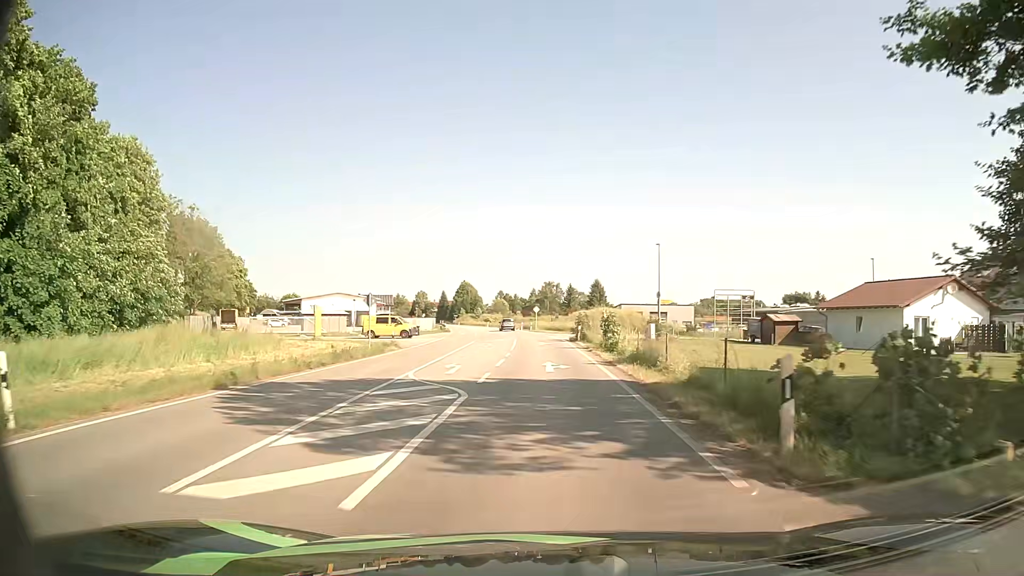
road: primary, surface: asphalt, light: Day
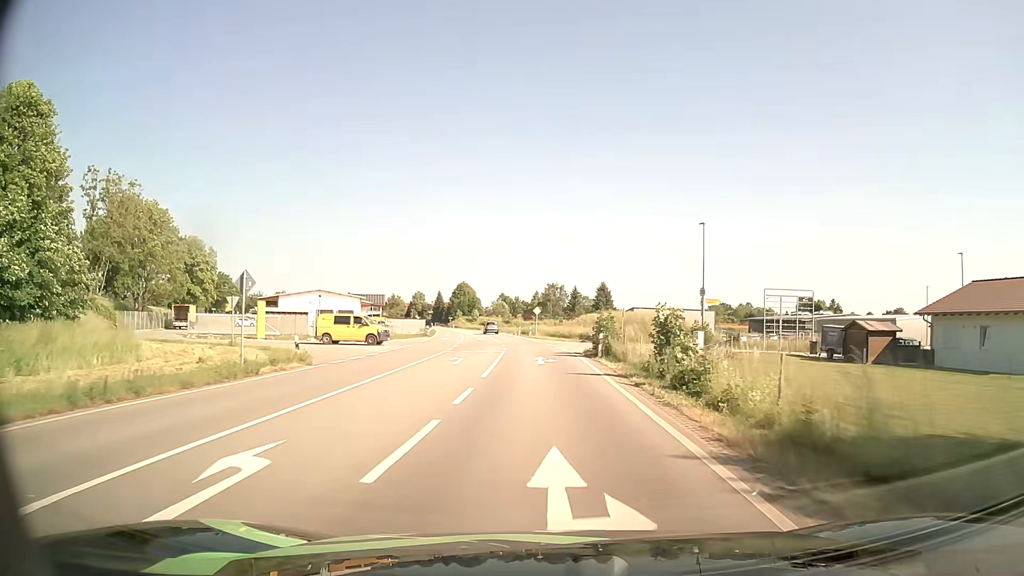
(0.0, +15.7) m; 0°
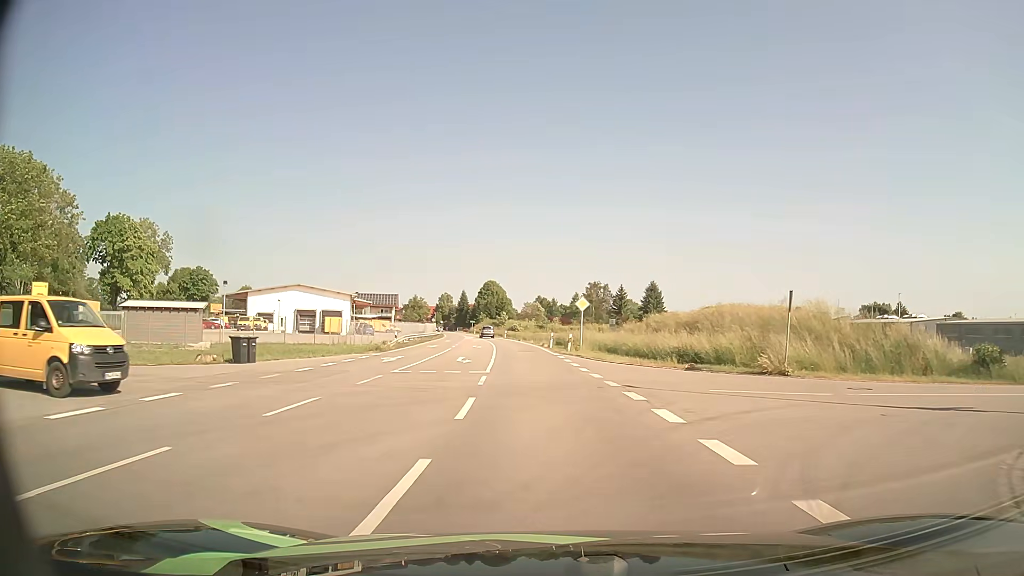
(-0.7, +32.0) m; -3°
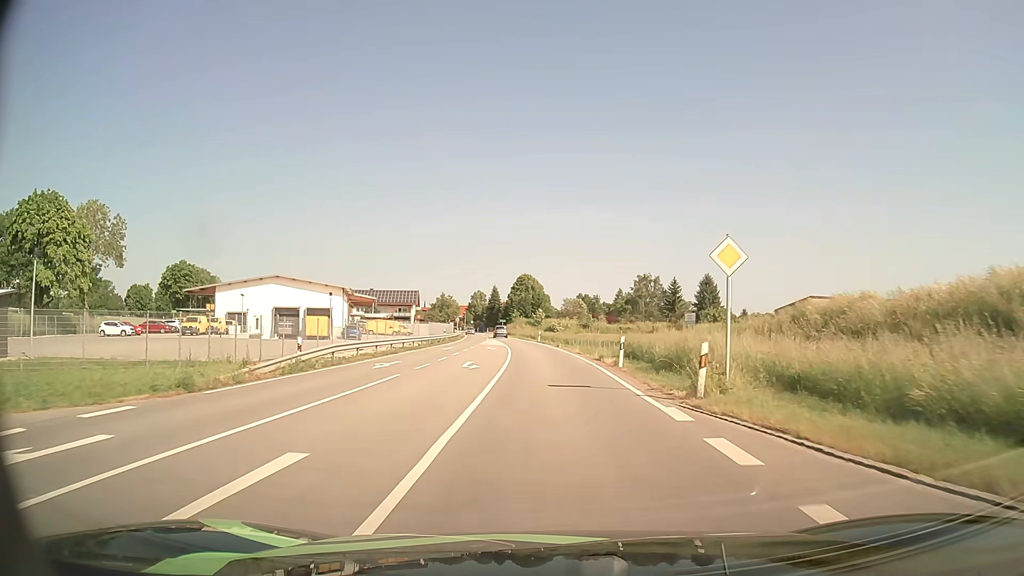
(-0.8, +24.3) m; -3°
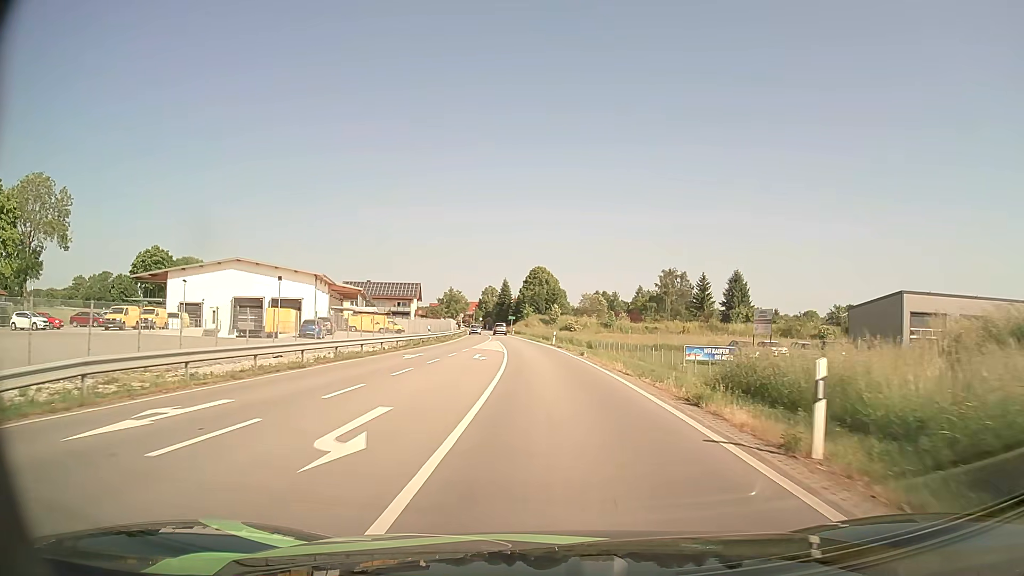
(-0.3, +16.1) m; -1°
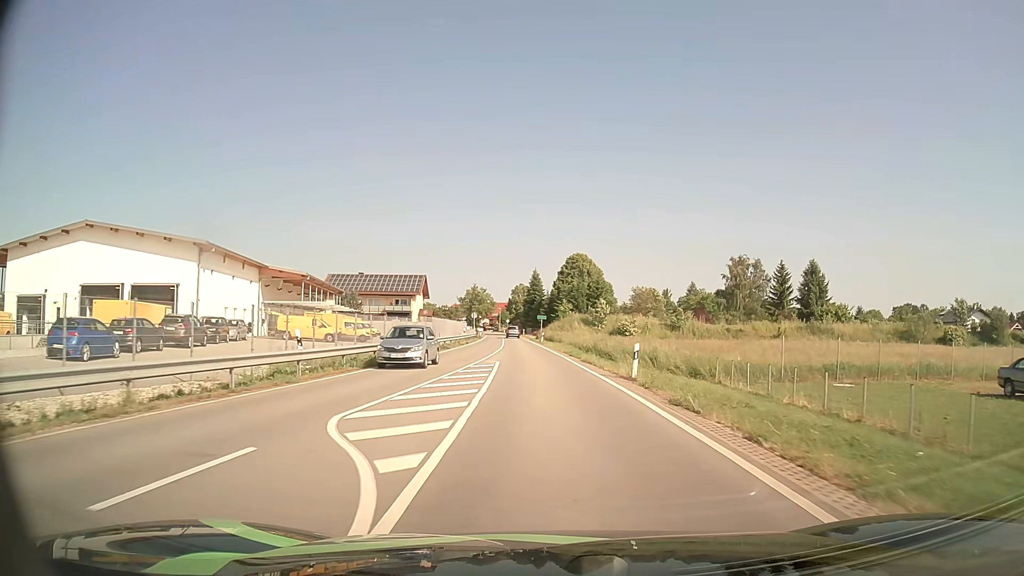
(-0.9, +32.1) m; -3°
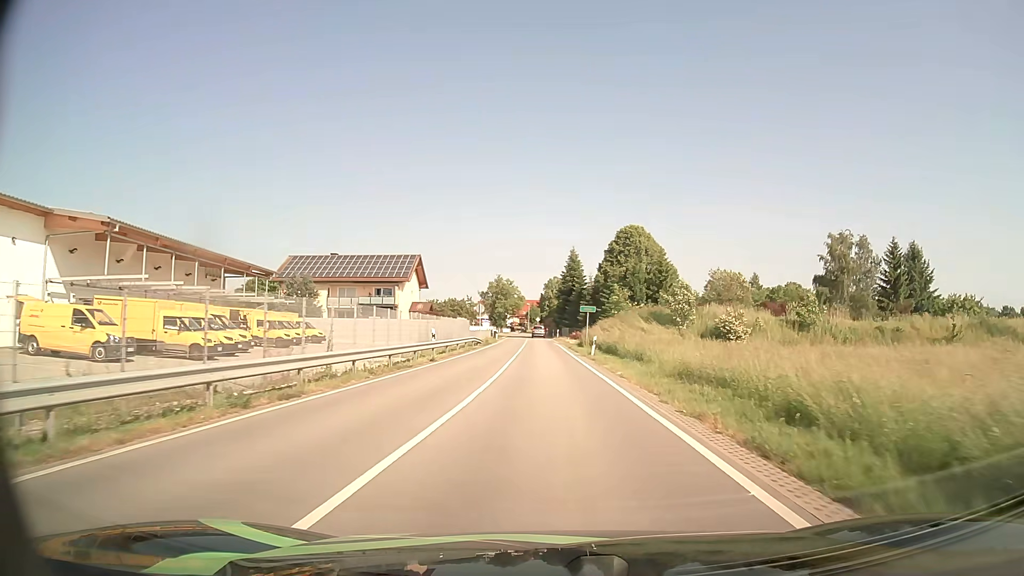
(-0.9, +32.3) m; -3°
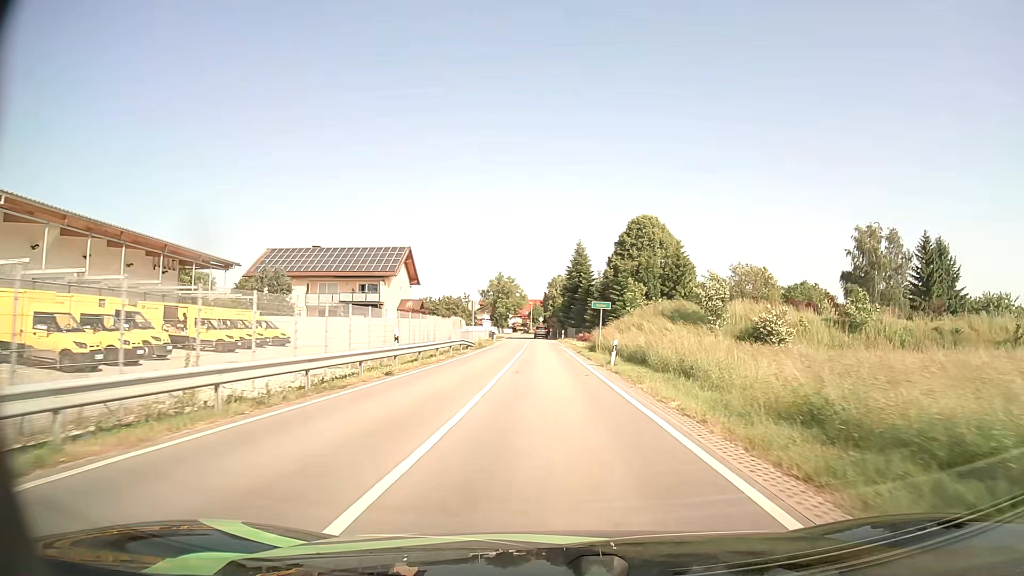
(0.0, +8.2) m; 0°
(0, +10) (0, +20) (0, +30) (0, +40) (-1, +50) (-1, +60) (-1, +70) (-1, +80) (-1, +90) (-1, +100) m
